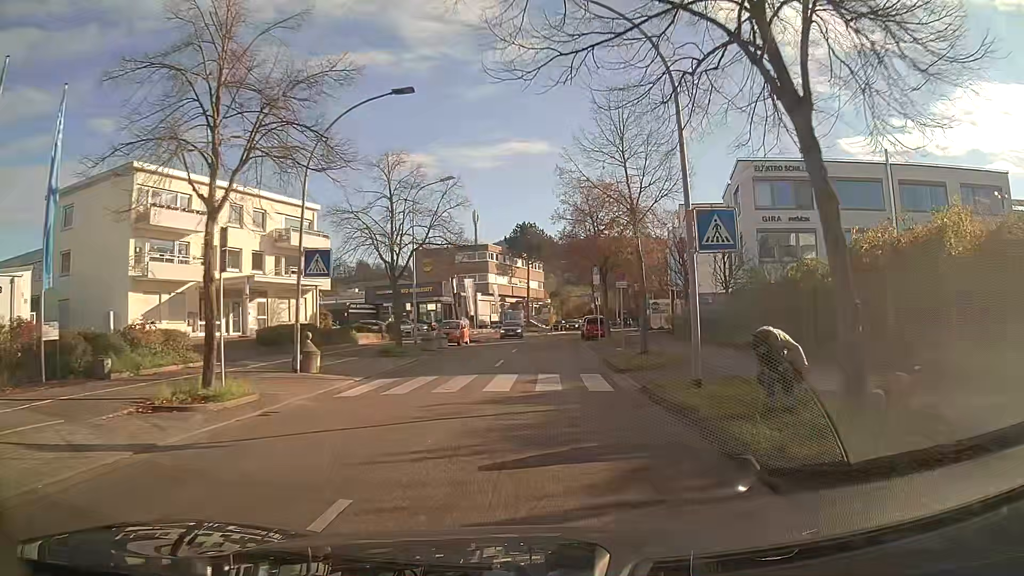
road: secondary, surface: asphalt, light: Day
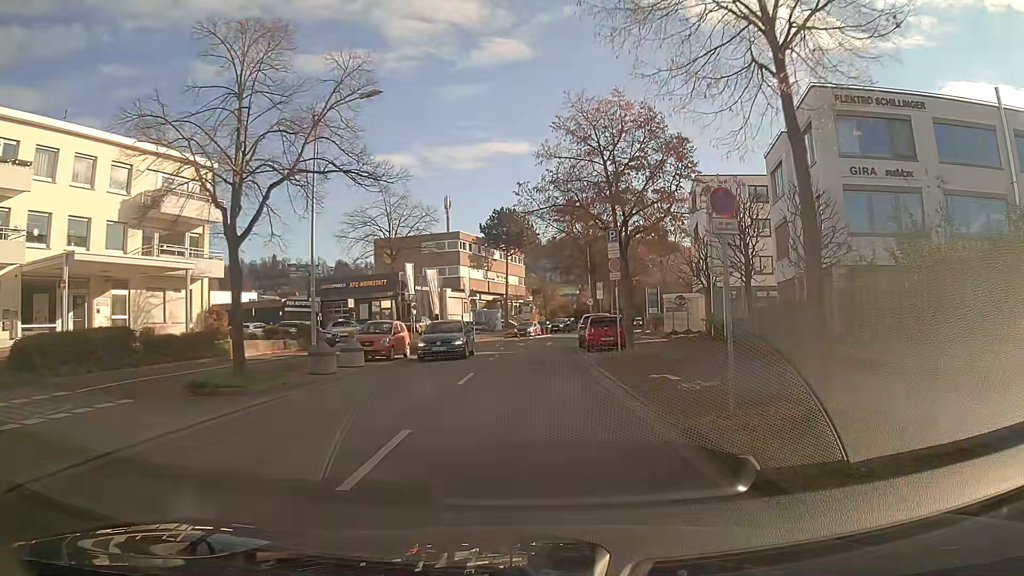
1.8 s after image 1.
(+0.2, +14.8) m; +1°
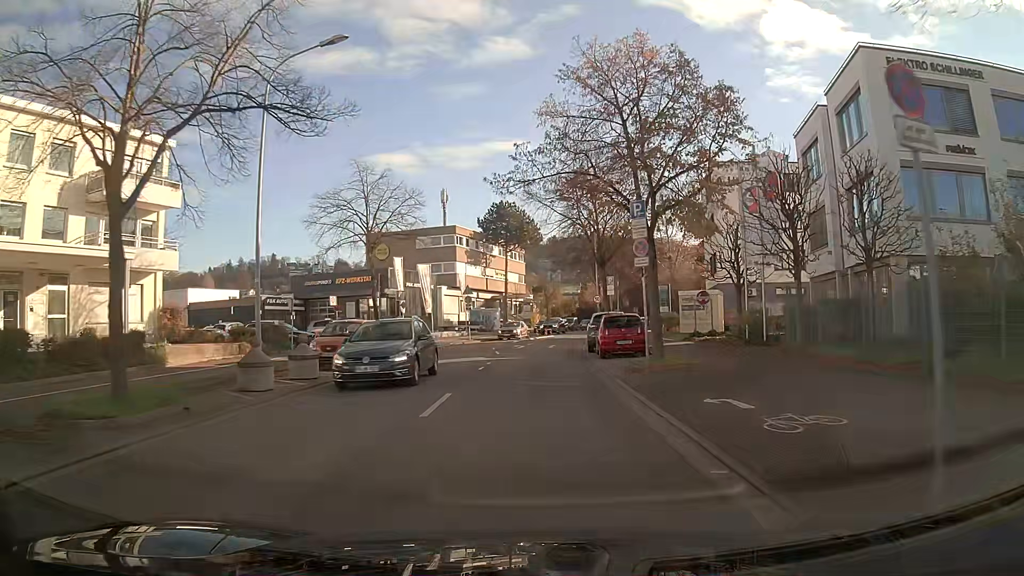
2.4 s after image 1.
(0.0, +4.9) m; 0°
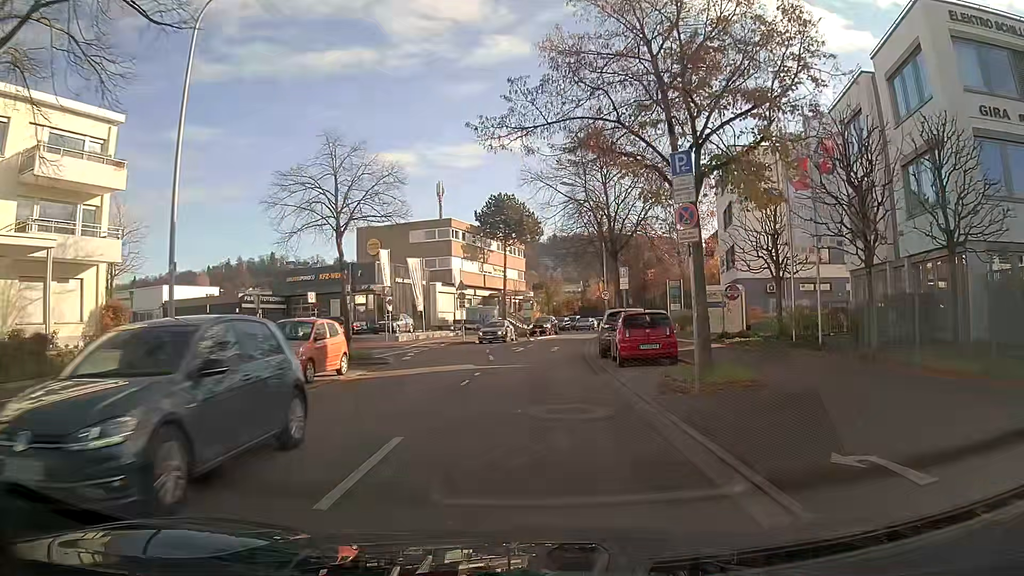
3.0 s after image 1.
(0.0, +4.7) m; 0°
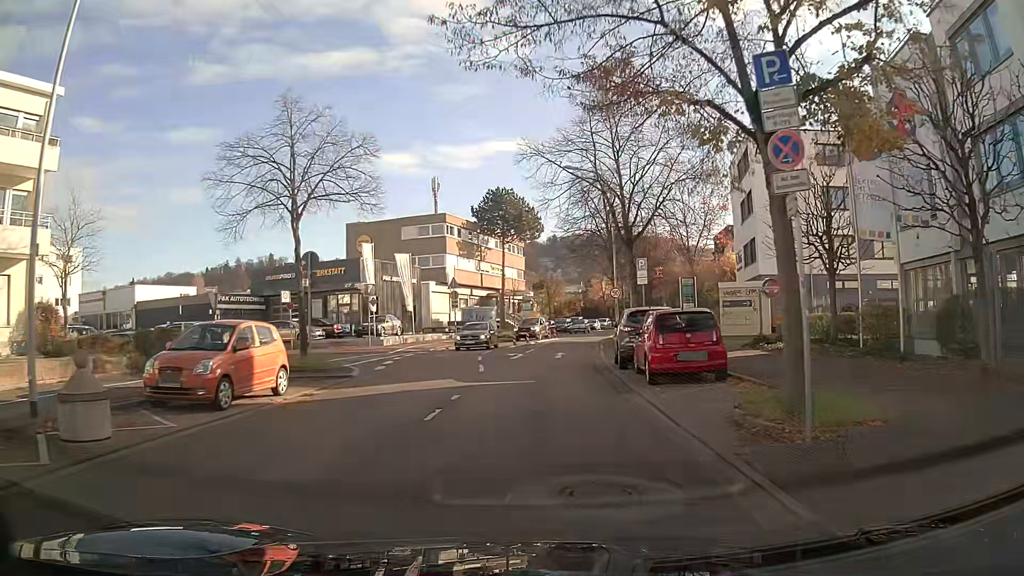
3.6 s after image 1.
(0.0, +4.6) m; 0°
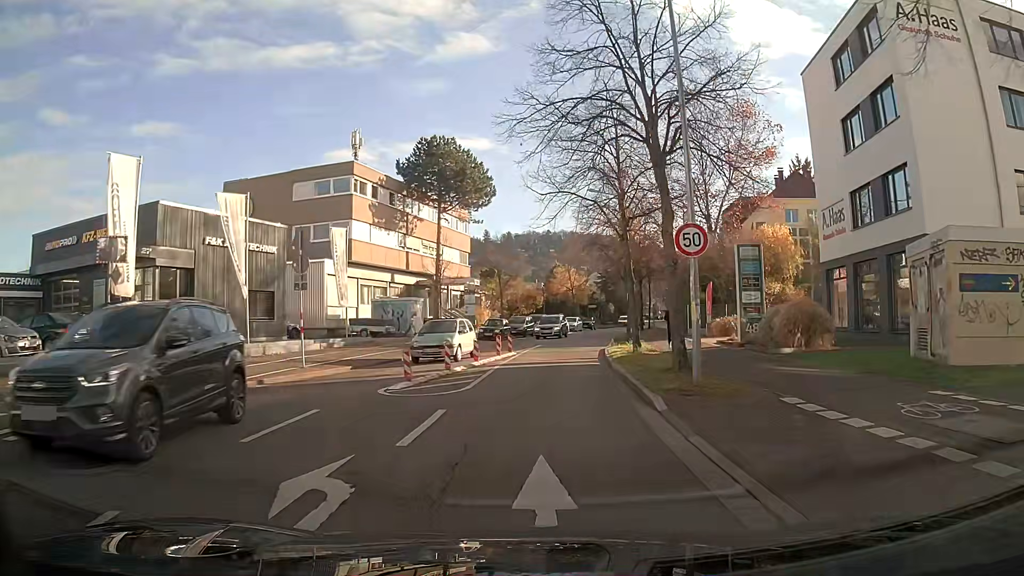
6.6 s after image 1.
(+0.7, +22.6) m; +4°
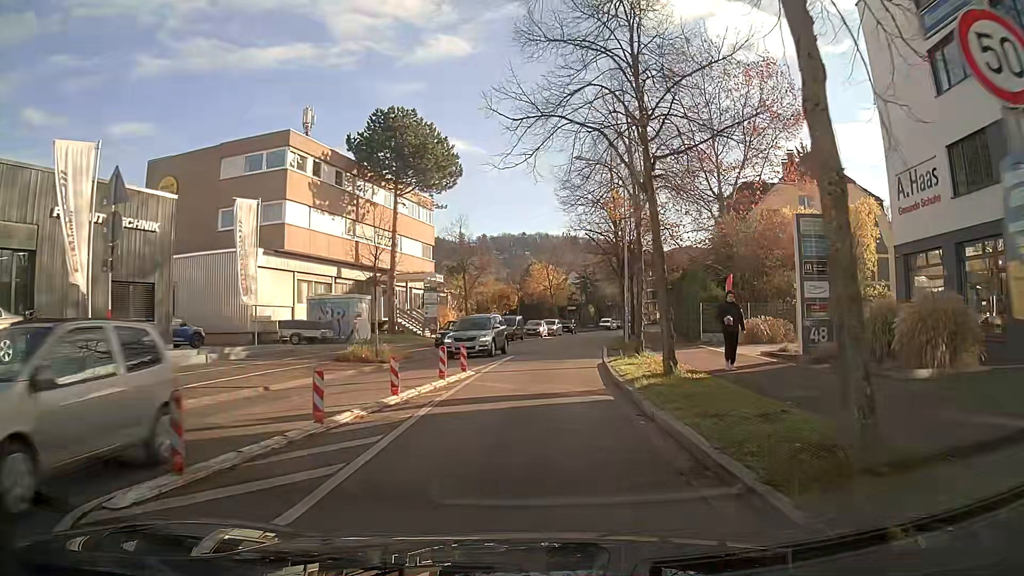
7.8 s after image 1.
(+0.1, +9.0) m; +2°
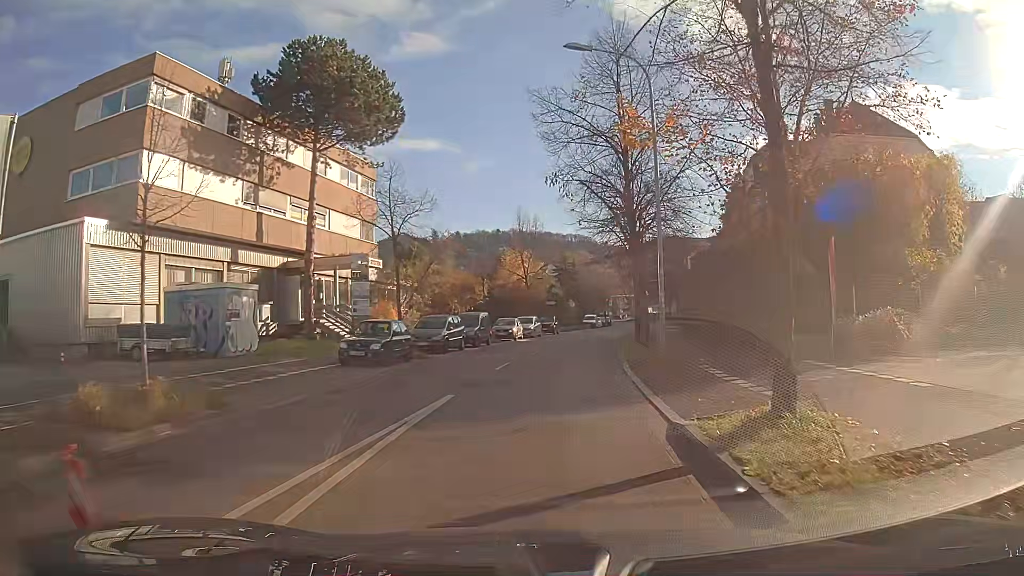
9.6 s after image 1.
(+0.3, +13.7) m; +2°
(0, +10) (+1, +20) (+2, +30) (+3, +40) (+5, +50) (+7, +59) (+9, +69) (+12, +79) (+14, +89) (+16, +98) m
